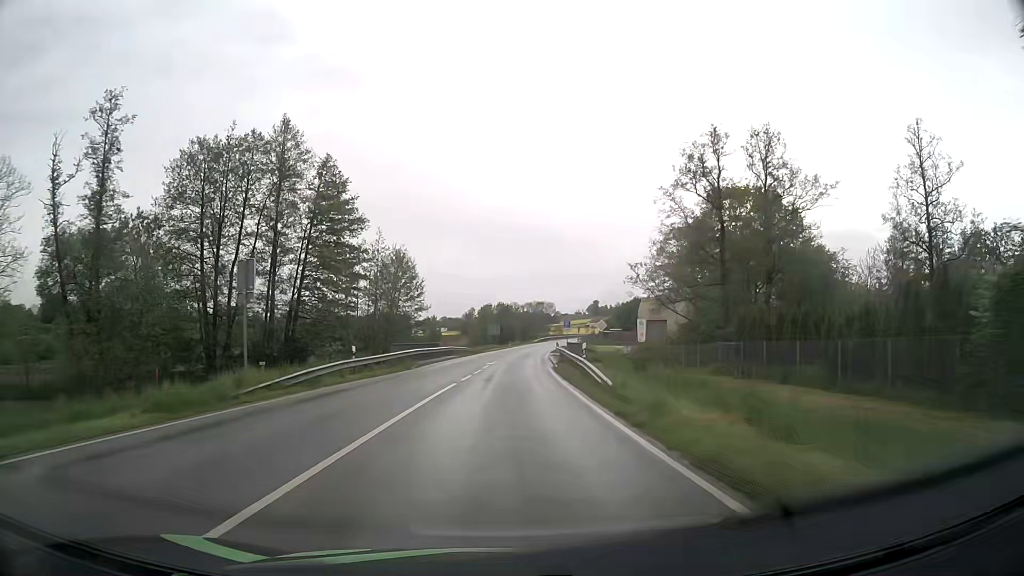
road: secondary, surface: asphalt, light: Day
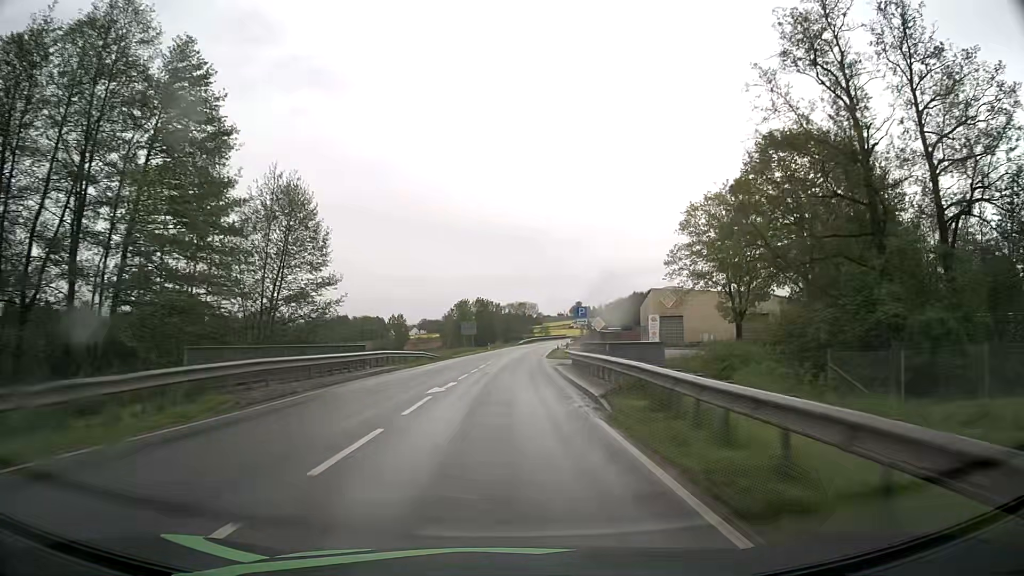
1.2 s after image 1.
(+0.3, +24.0) m; +2°
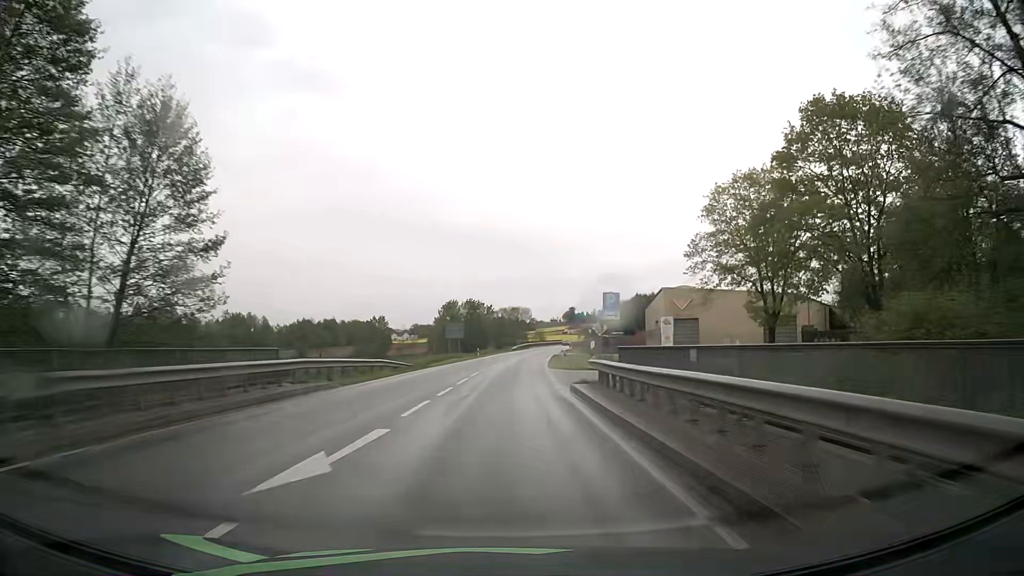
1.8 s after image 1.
(+0.1, +12.1) m; +1°
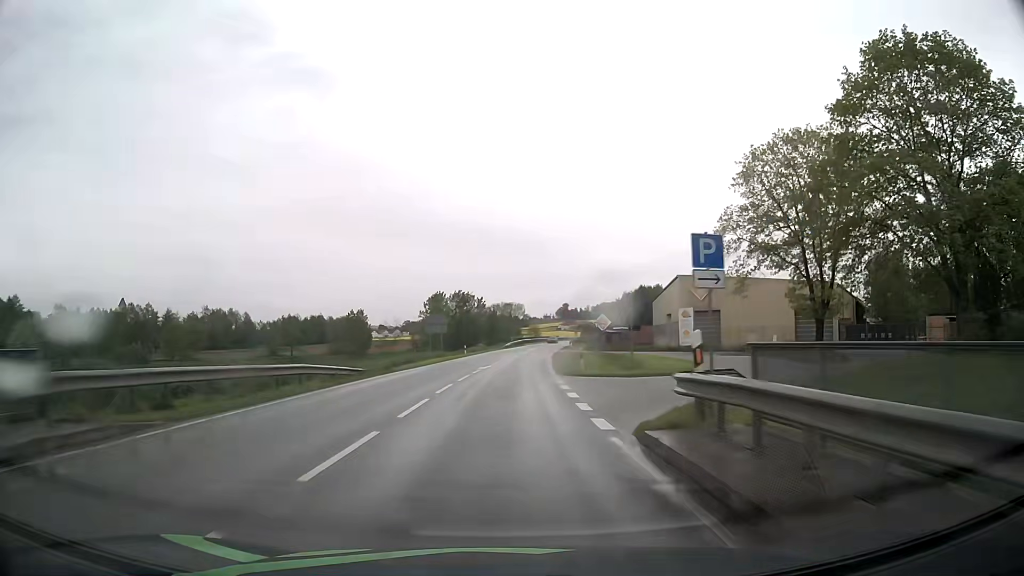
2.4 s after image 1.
(+0.1, +12.2) m; +1°
